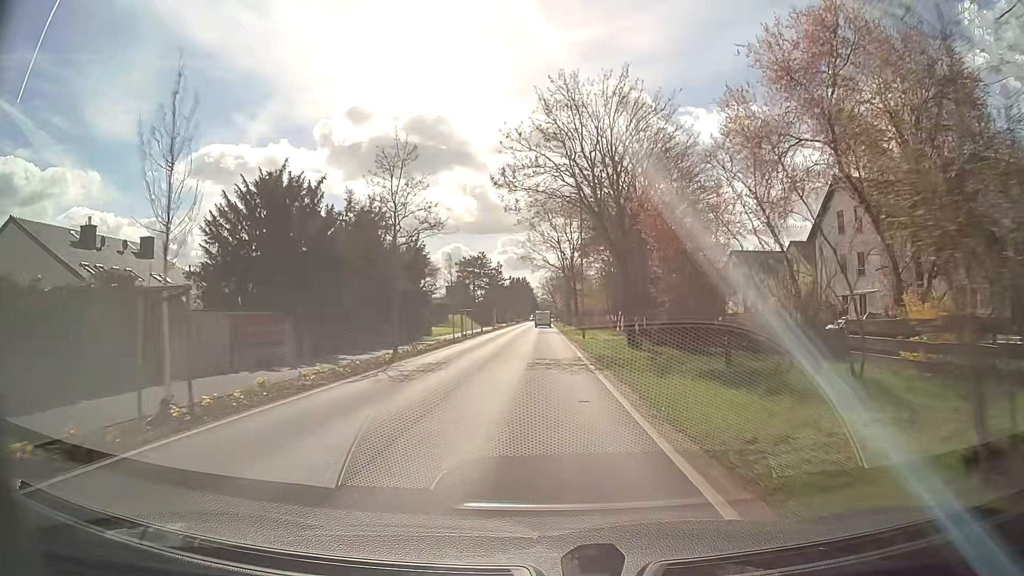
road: tertiary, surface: asphalt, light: Day
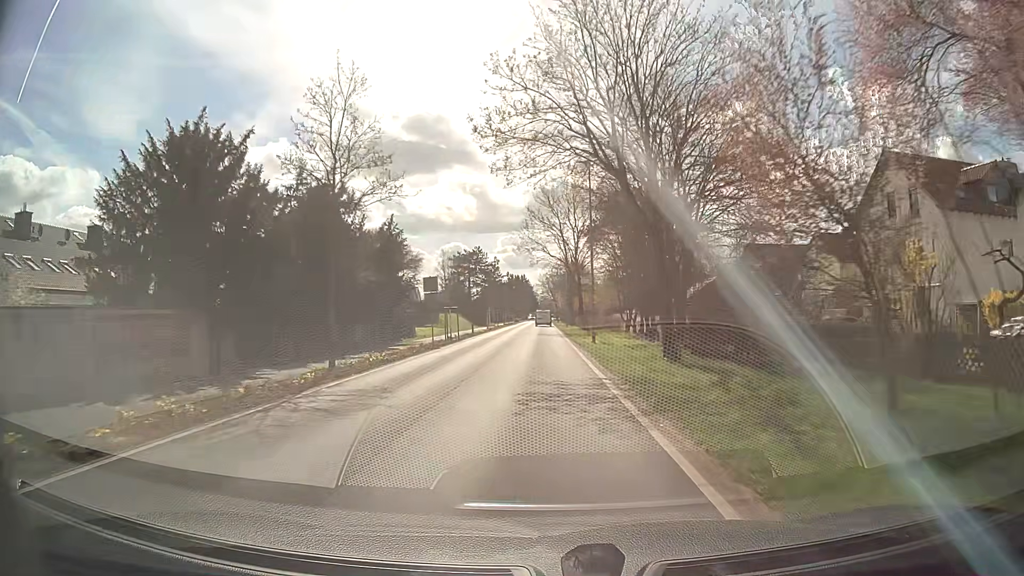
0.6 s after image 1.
(0.0, +7.8) m; 0°
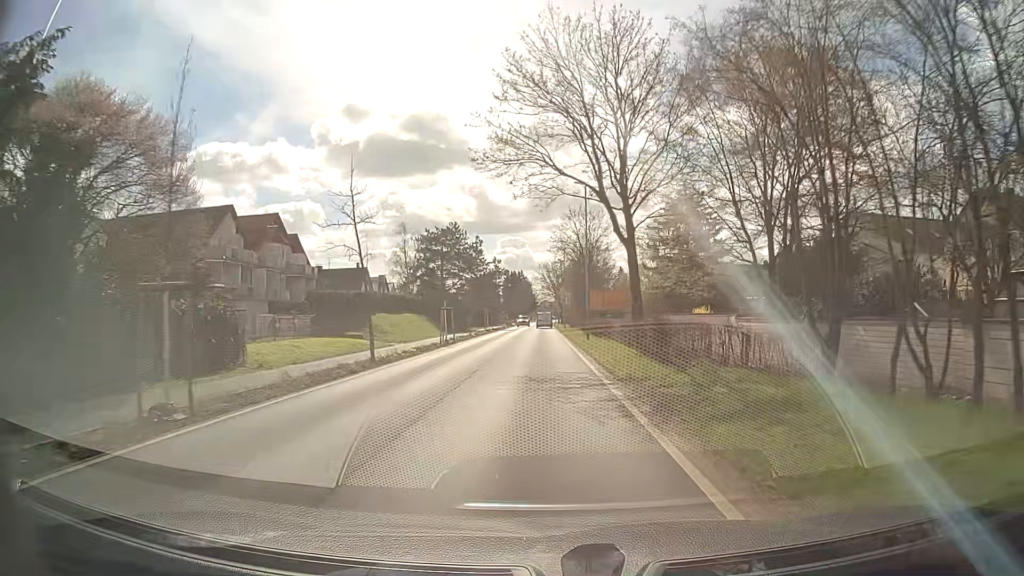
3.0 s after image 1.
(-0.1, +31.2) m; 0°
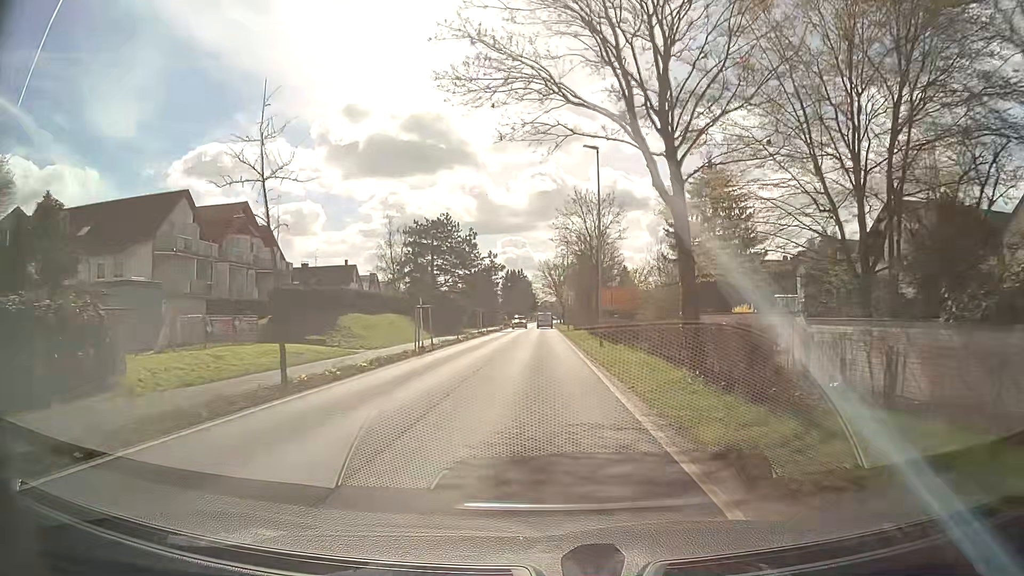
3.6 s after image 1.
(-0.1, +7.8) m; 0°
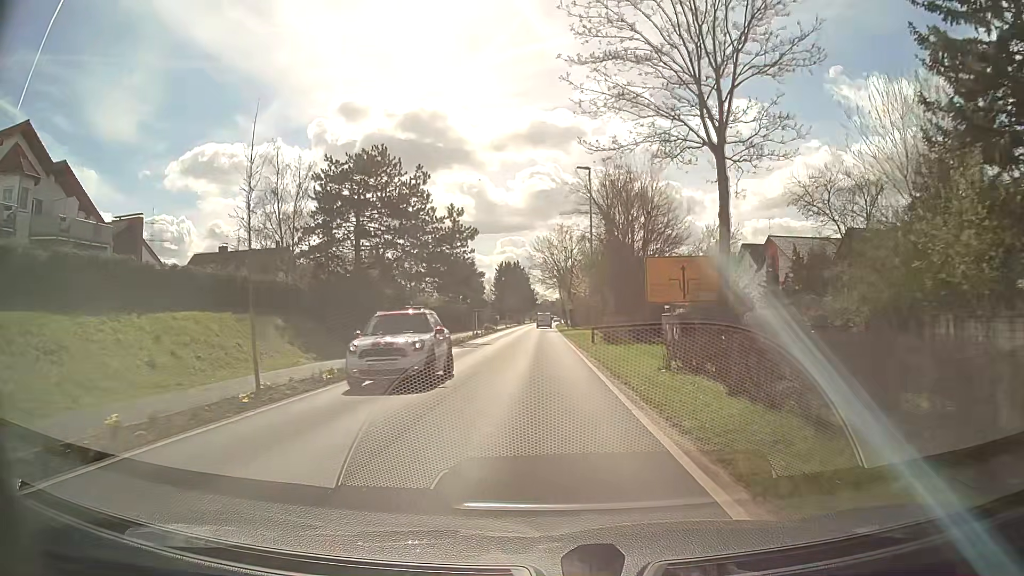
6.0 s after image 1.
(-0.1, +31.0) m; 0°
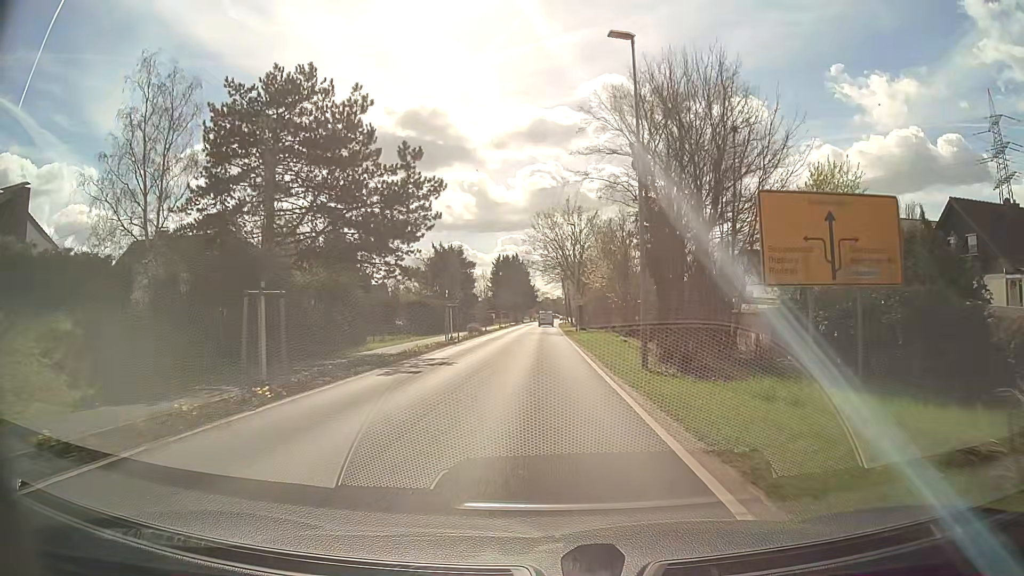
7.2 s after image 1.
(-0.1, +15.5) m; 0°
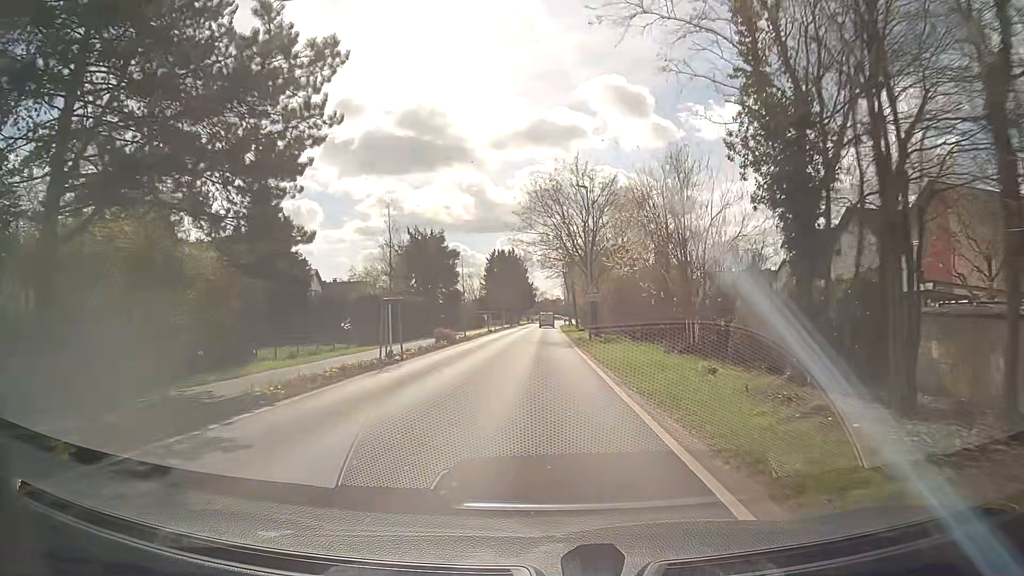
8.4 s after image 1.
(+0.1, +15.5) m; 0°
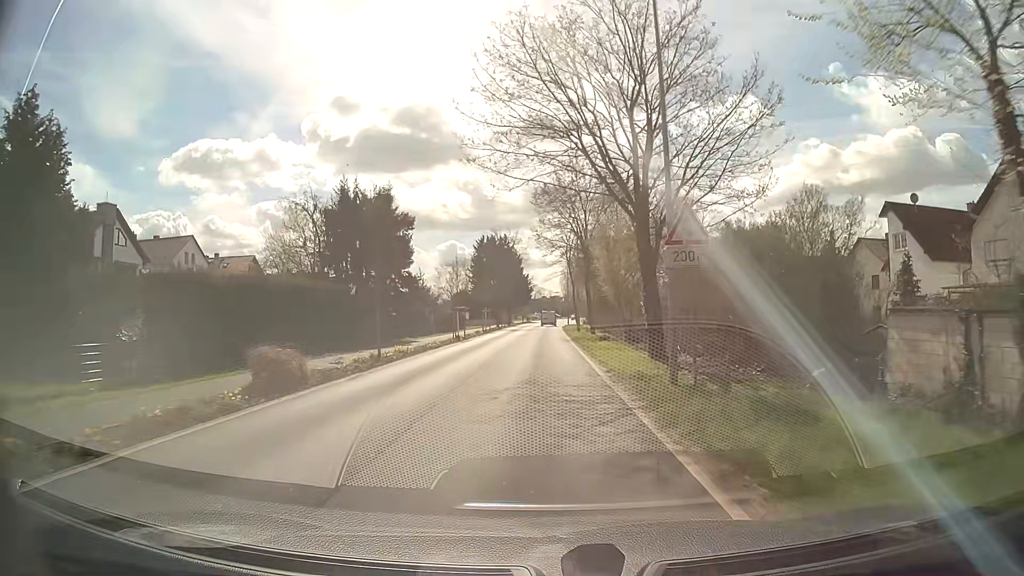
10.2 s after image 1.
(+0.1, +23.3) m; 0°
(0, +10) (0, +20) (0, +30) (0, +40) (0, +50) (0, +60) (0, +70) (+1, +80) (+1, +90) (+2, +100) m
